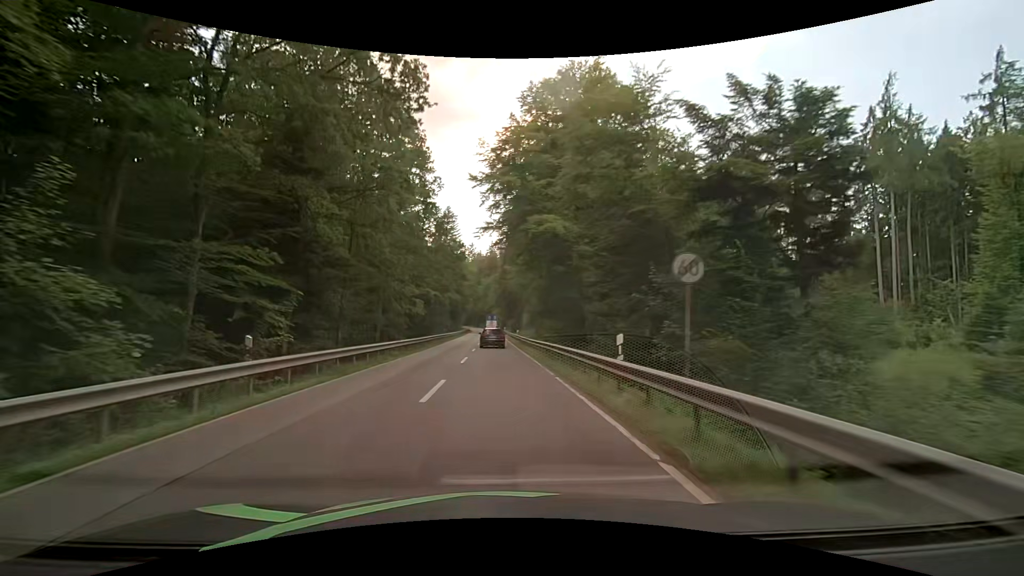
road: secondary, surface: asphalt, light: Day
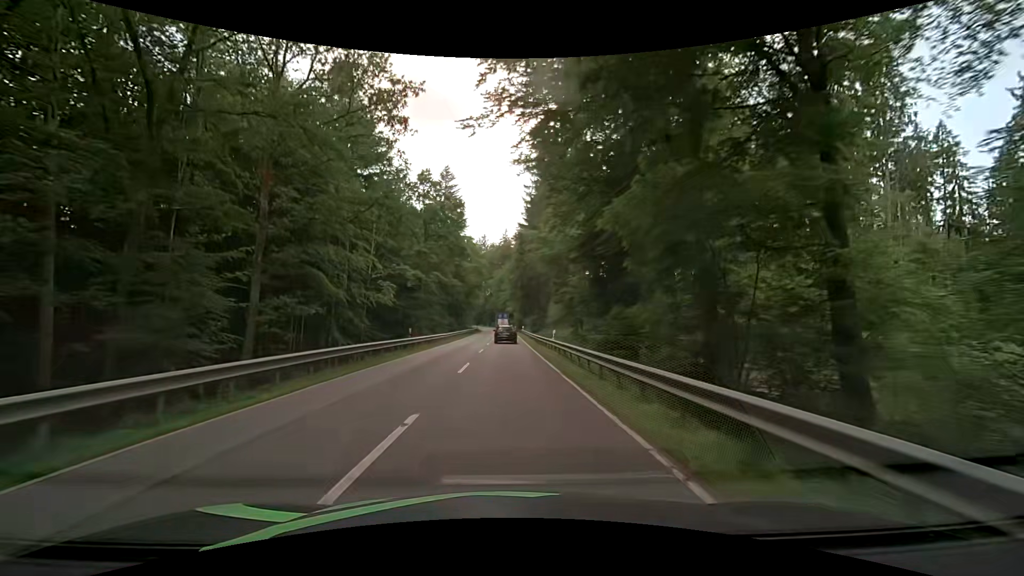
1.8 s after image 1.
(-0.3, +27.3) m; -2°
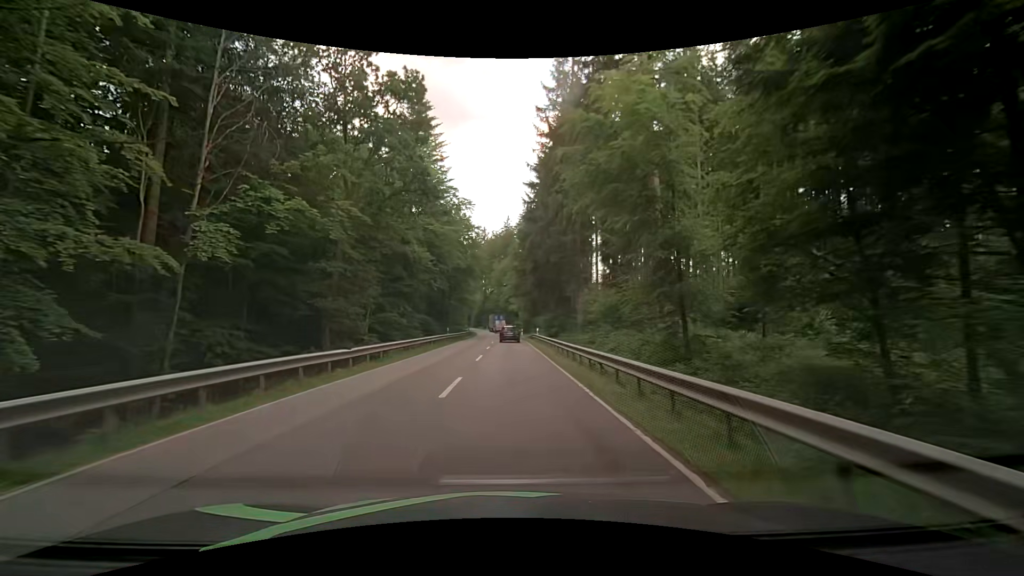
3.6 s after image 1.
(0.0, +27.4) m; 0°
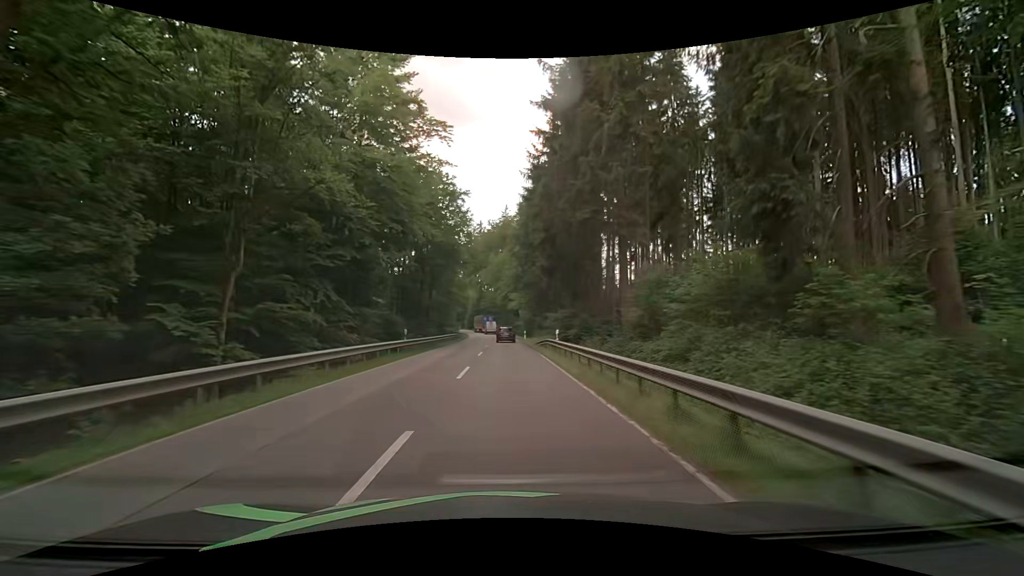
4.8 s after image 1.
(0.0, +18.2) m; 0°
(0, +10) (0, +20) (0, +30) (0, +40) (0, +50) (0, +60) (-1, +70) (-1, +80) (-2, +90) (-3, +100) m
